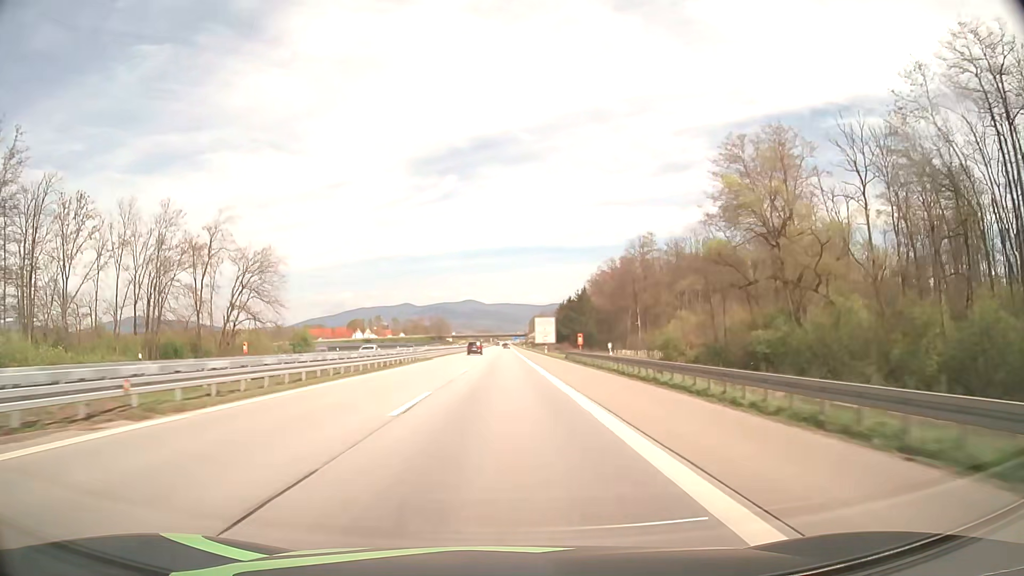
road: motorway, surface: asphalt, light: Day
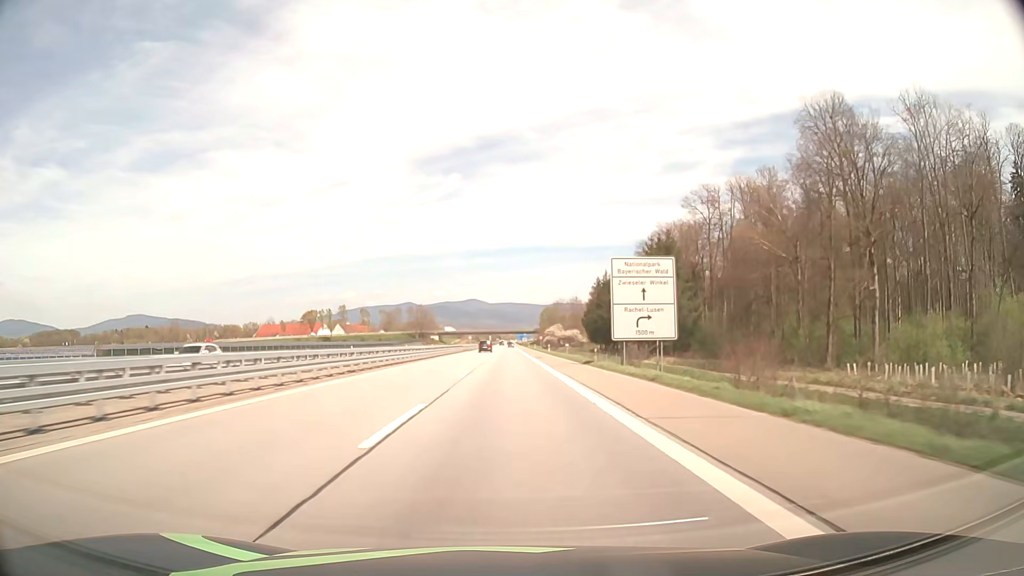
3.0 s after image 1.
(-0.5, +95.9) m; 0°
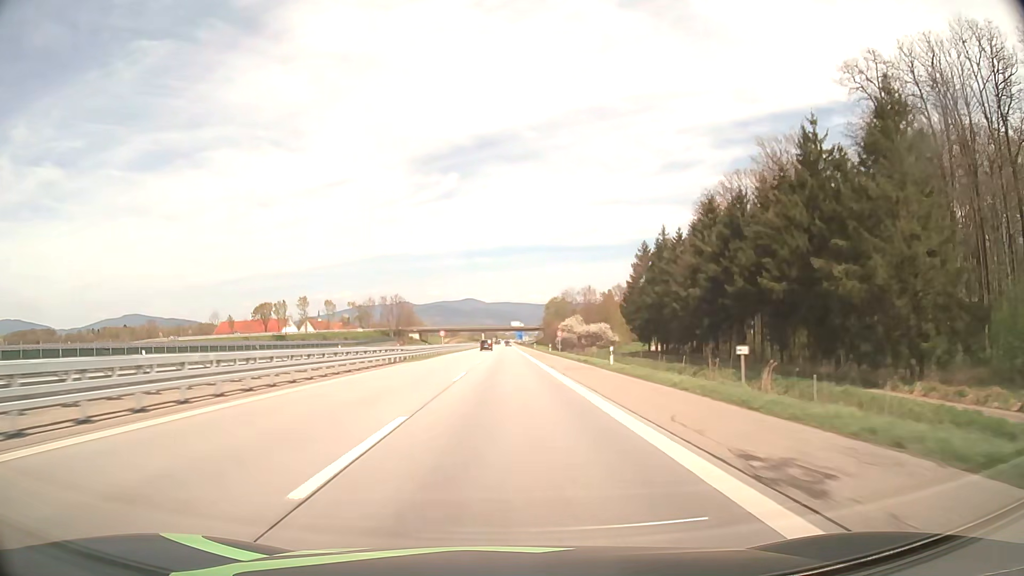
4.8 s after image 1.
(+0.2, +56.7) m; 0°
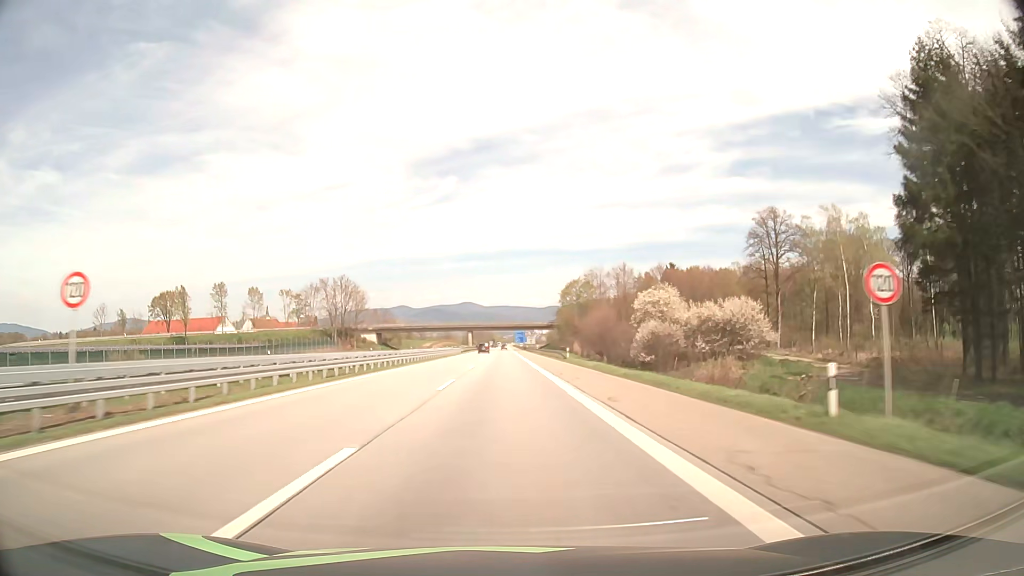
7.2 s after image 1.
(+0.2, +75.6) m; 0°
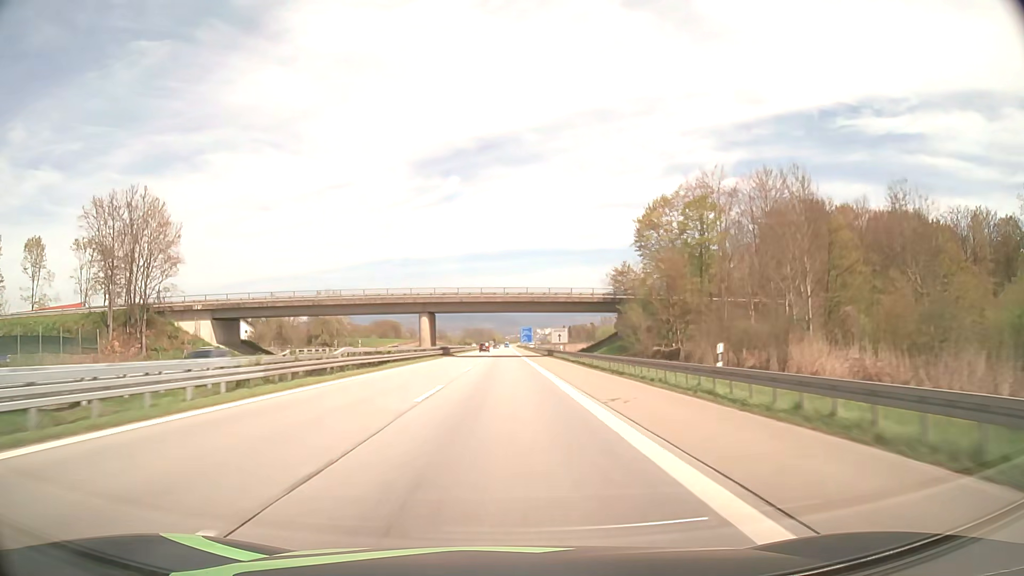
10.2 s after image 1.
(-0.1, +94.3) m; 0°
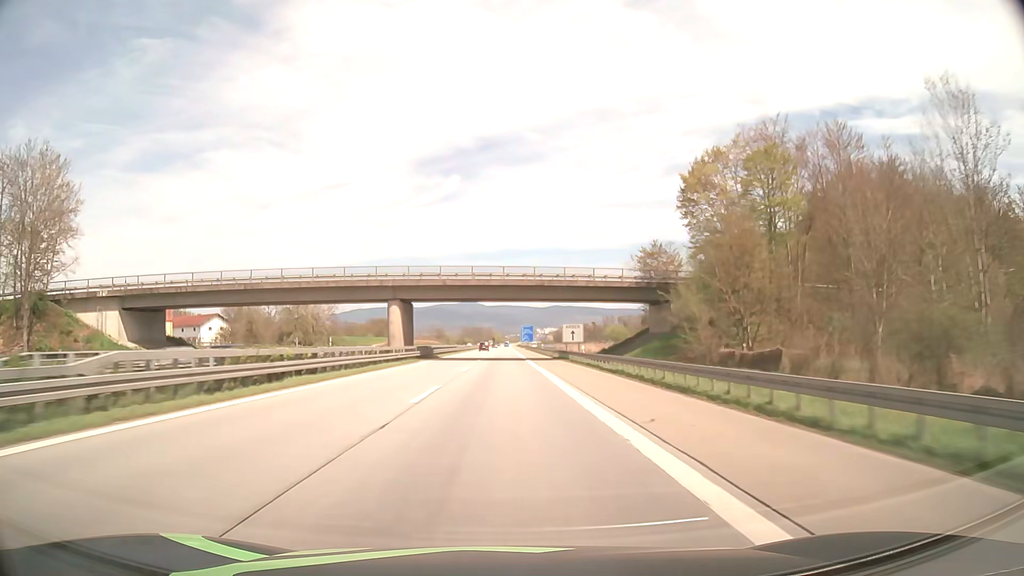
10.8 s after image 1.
(0.0, +18.7) m; 0°
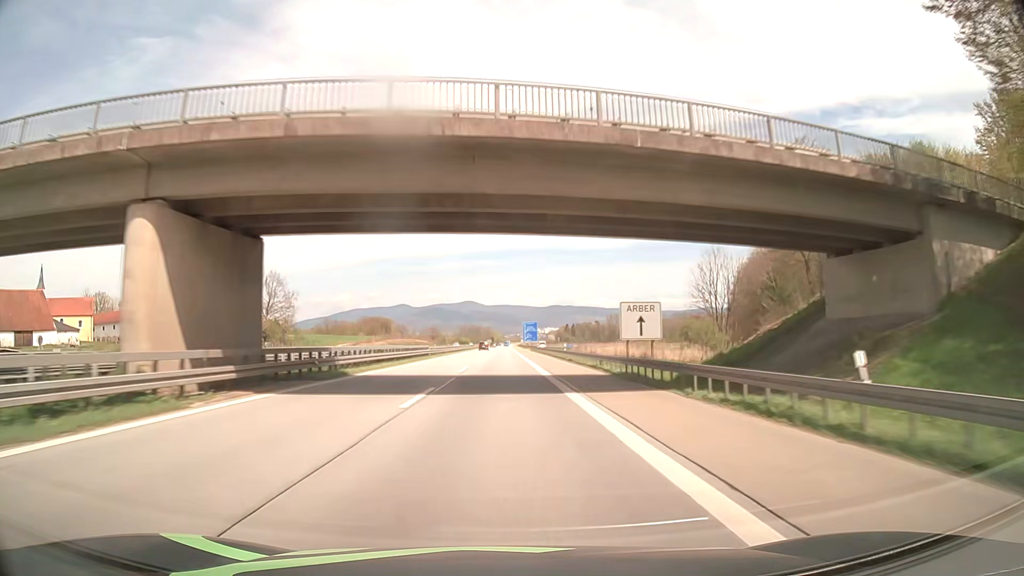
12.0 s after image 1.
(0.0, +37.3) m; 0°
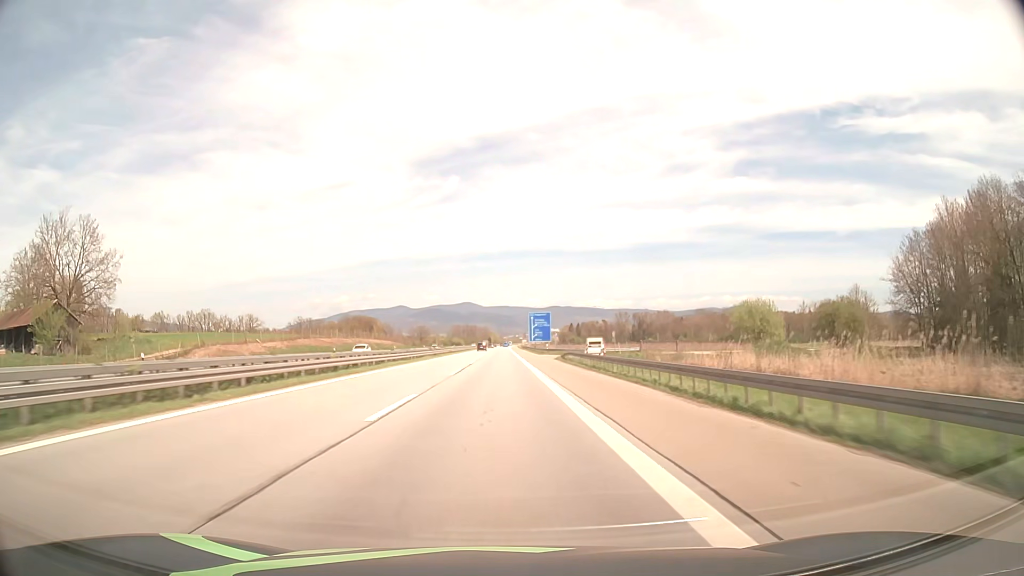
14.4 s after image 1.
(+0.3, +74.5) m; 0°
(0, +10) (0, +20) (0, +30) (0, +40) (0, +50) (0, +60) (0, +70) (0, +80) (0, +90) (0, +100) m
